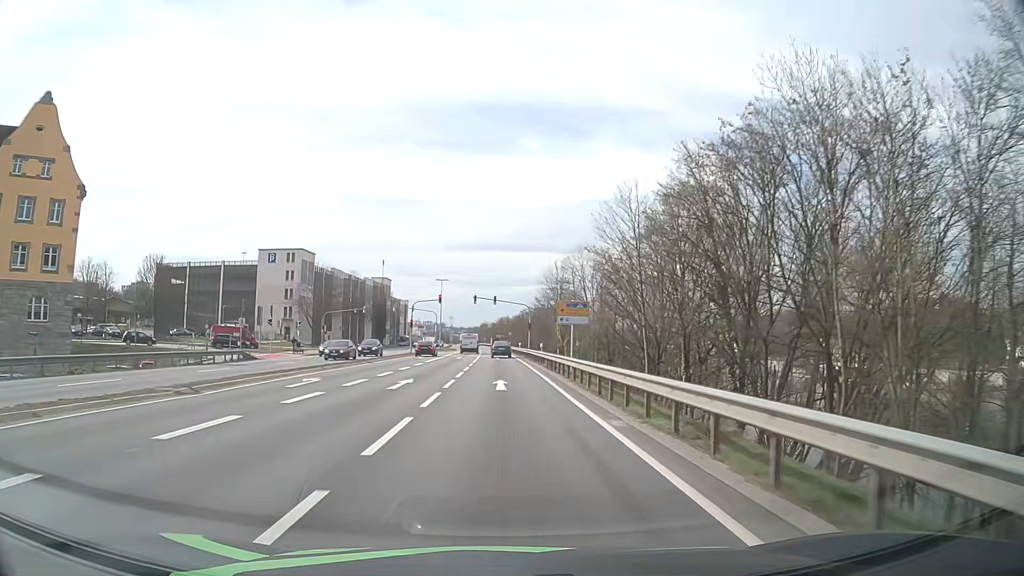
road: primary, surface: asphalt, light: Day
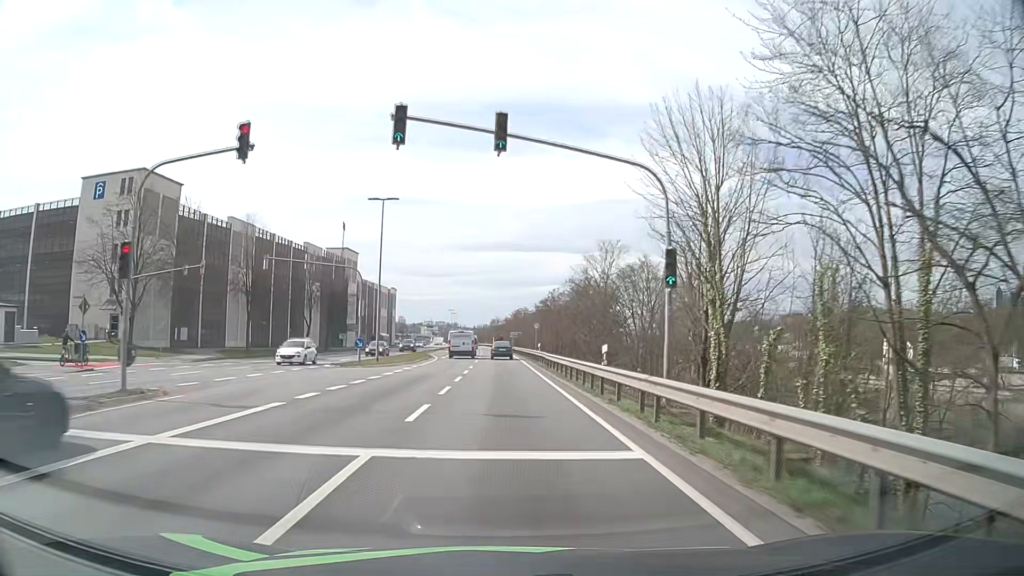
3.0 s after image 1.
(-0.7, +56.2) m; -1°
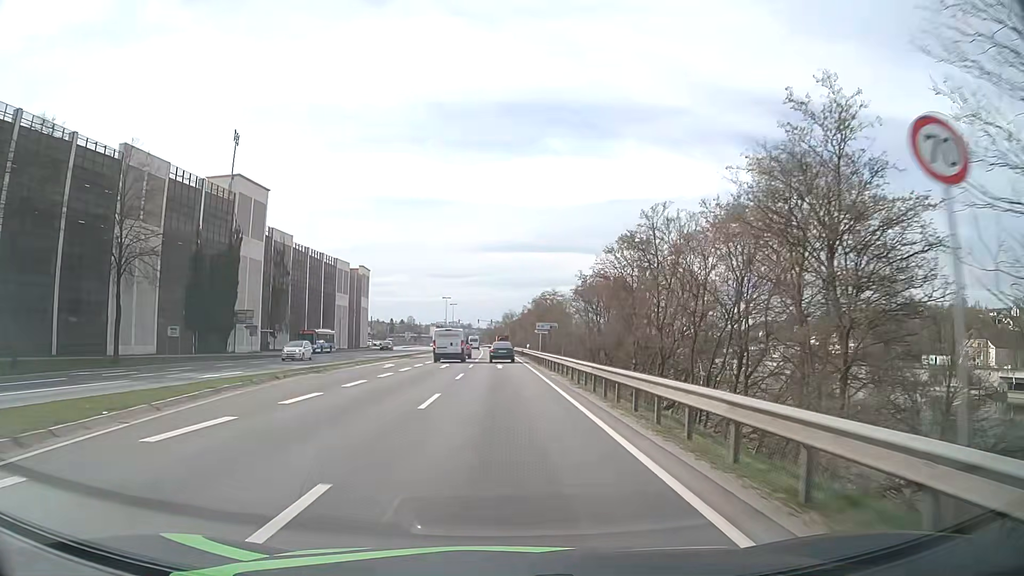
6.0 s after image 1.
(-0.3, +54.9) m; -1°
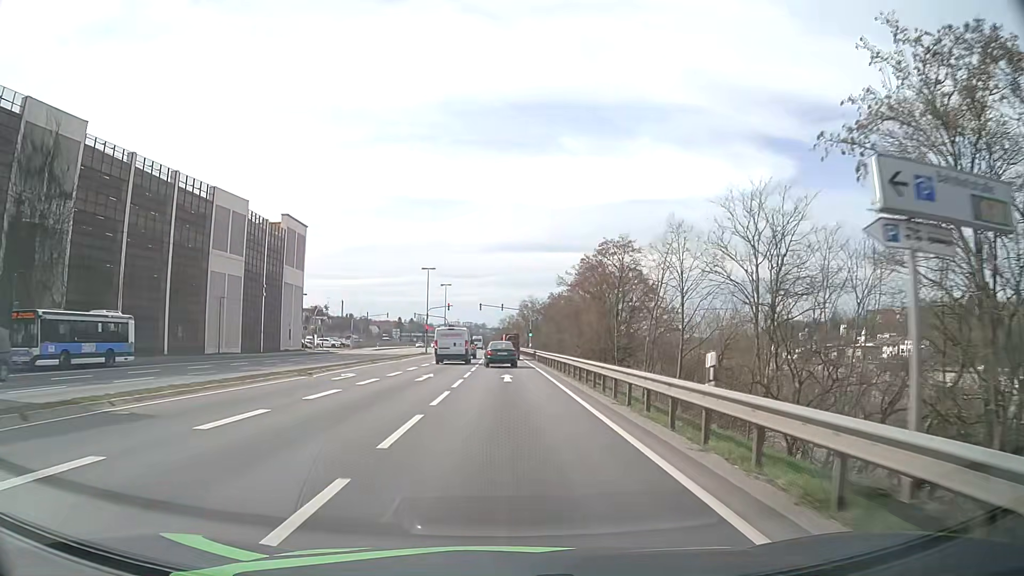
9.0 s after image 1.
(-0.7, +52.5) m; -1°
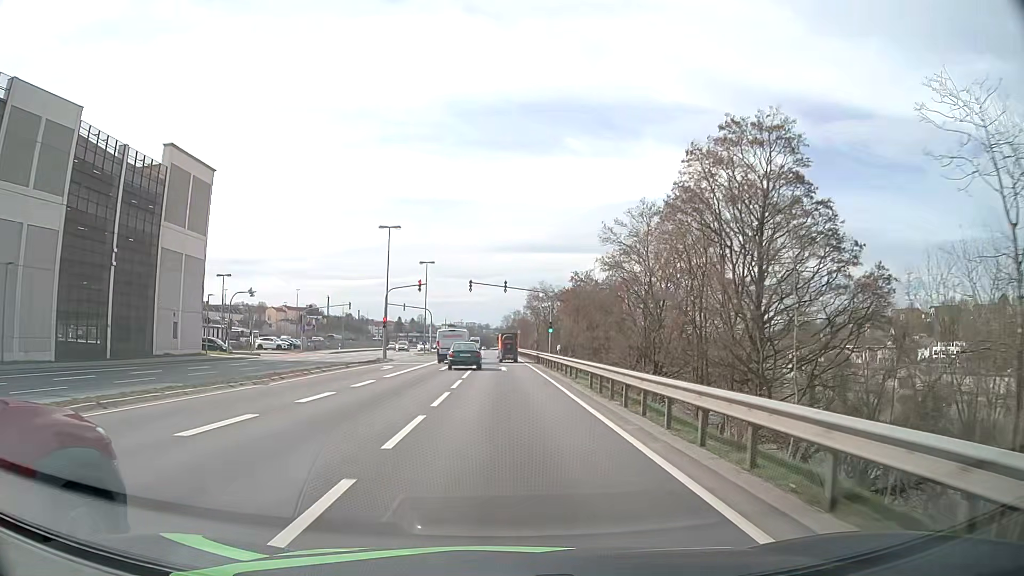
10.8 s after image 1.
(-0.2, +29.9) m; -1°
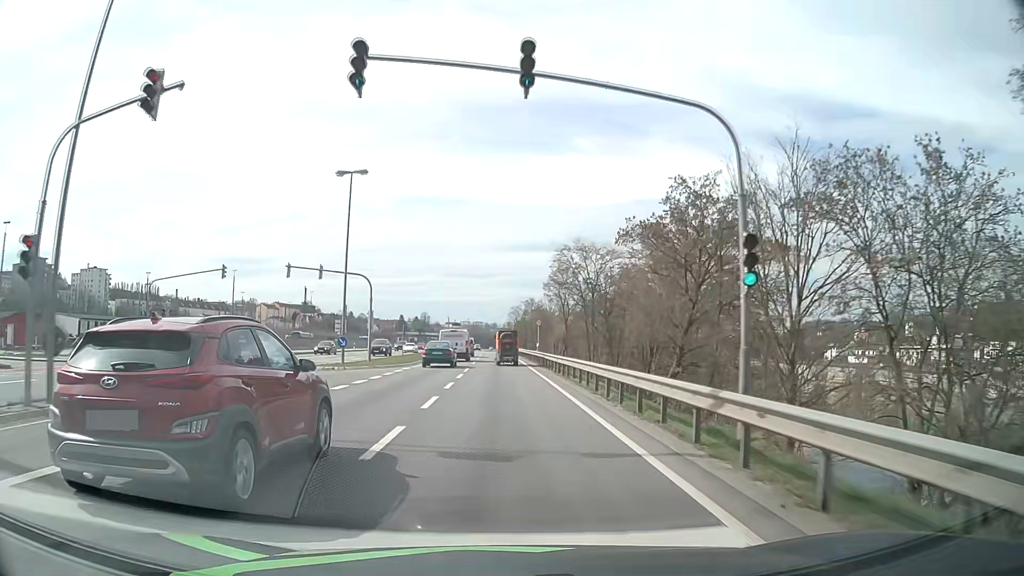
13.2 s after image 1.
(-0.2, +40.3) m; 0°
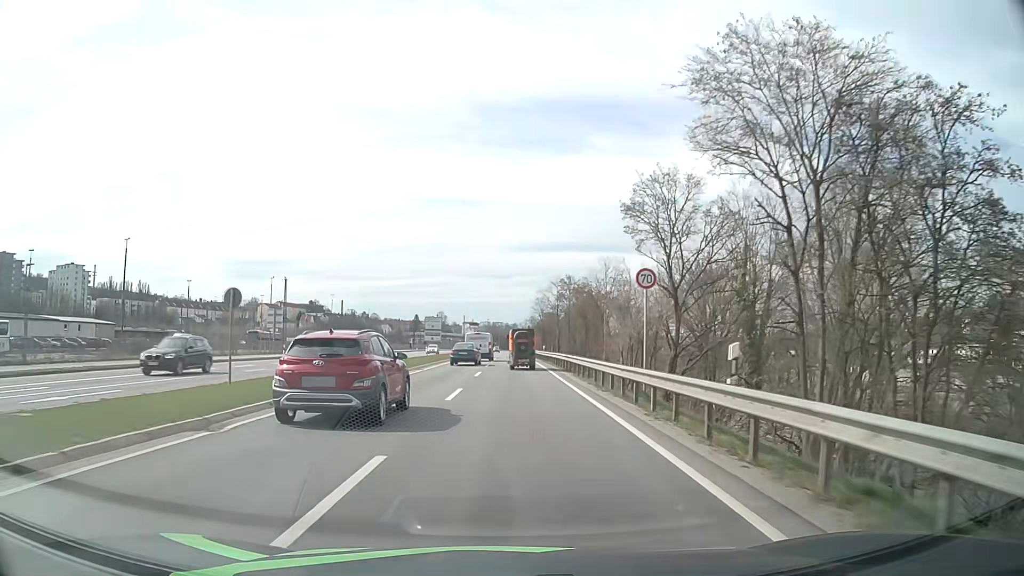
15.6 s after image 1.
(-0.6, +39.7) m; -2°
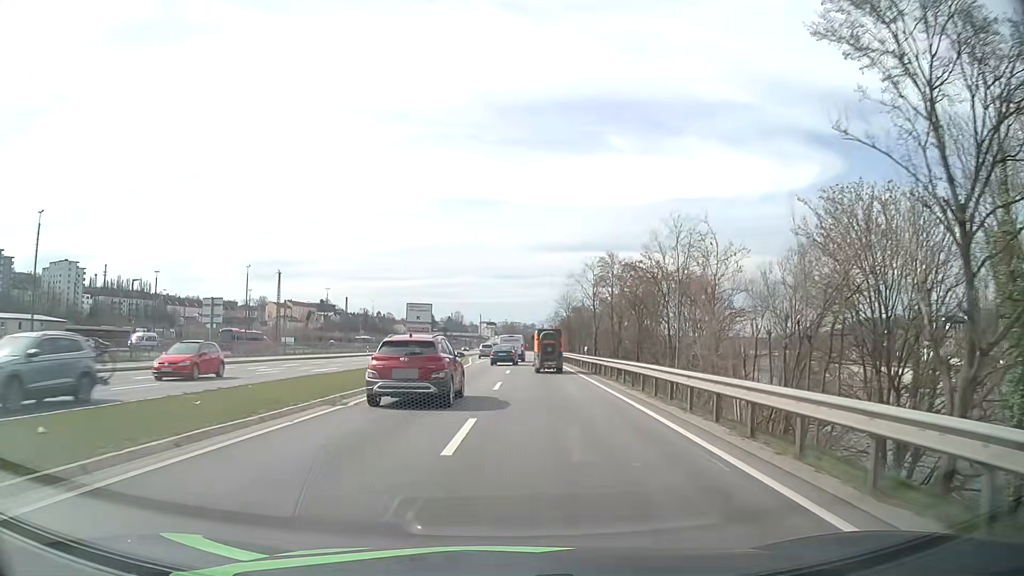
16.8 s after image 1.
(-0.2, +19.9) m; -1°
(0, +10) (0, +20) (0, +30) (0, +40) (0, +50) (0, +60) (0, +70) (0, +80) (0, +90) (0, +100) m
